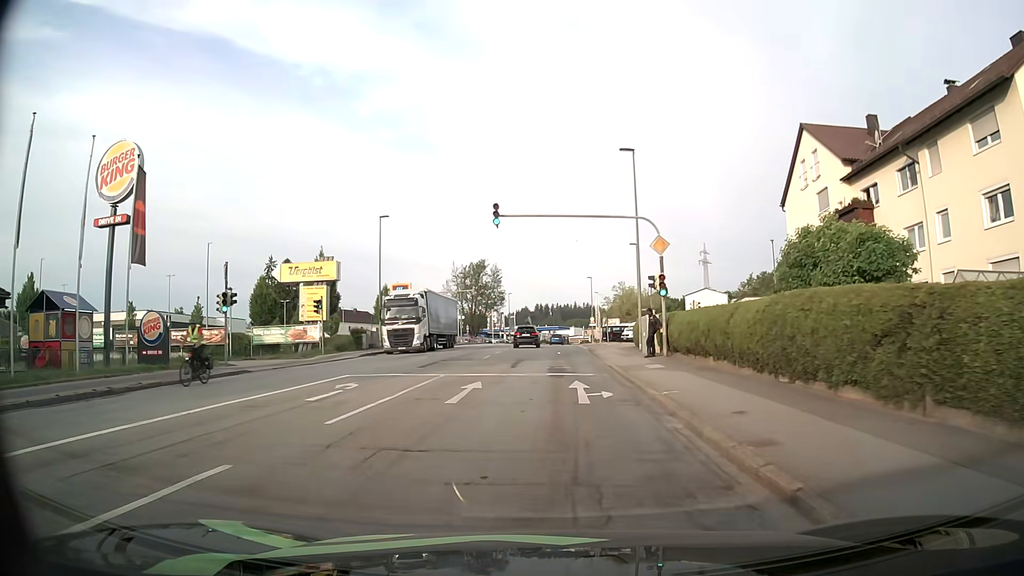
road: tertiary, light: Day
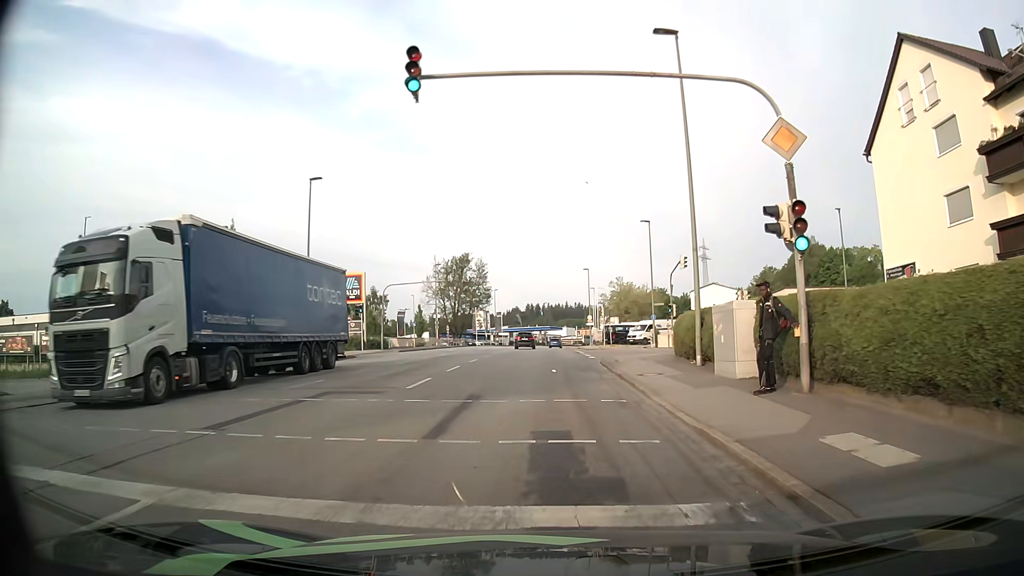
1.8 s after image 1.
(0.0, +14.4) m; 0°
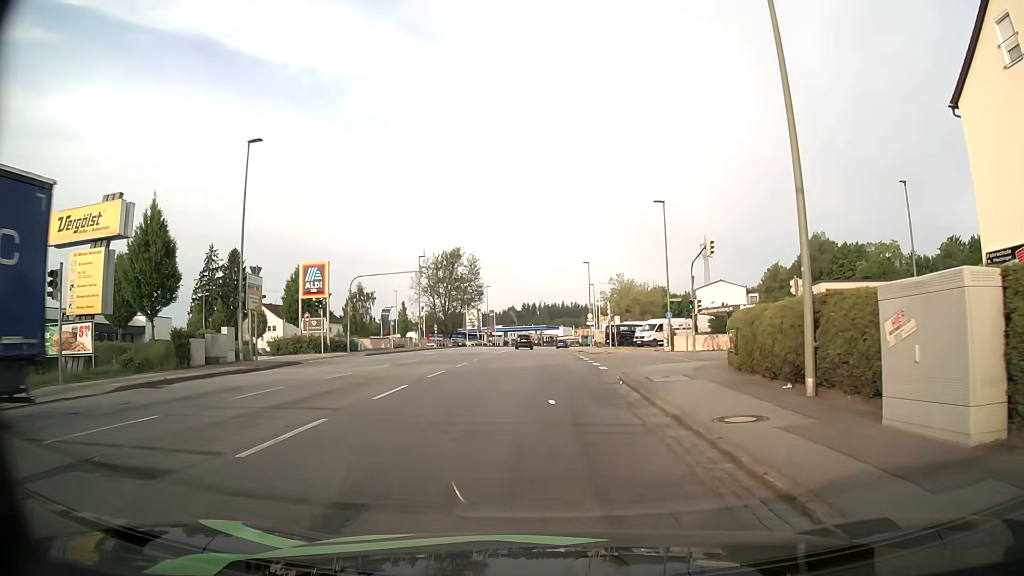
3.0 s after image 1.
(+0.1, +8.5) m; 0°
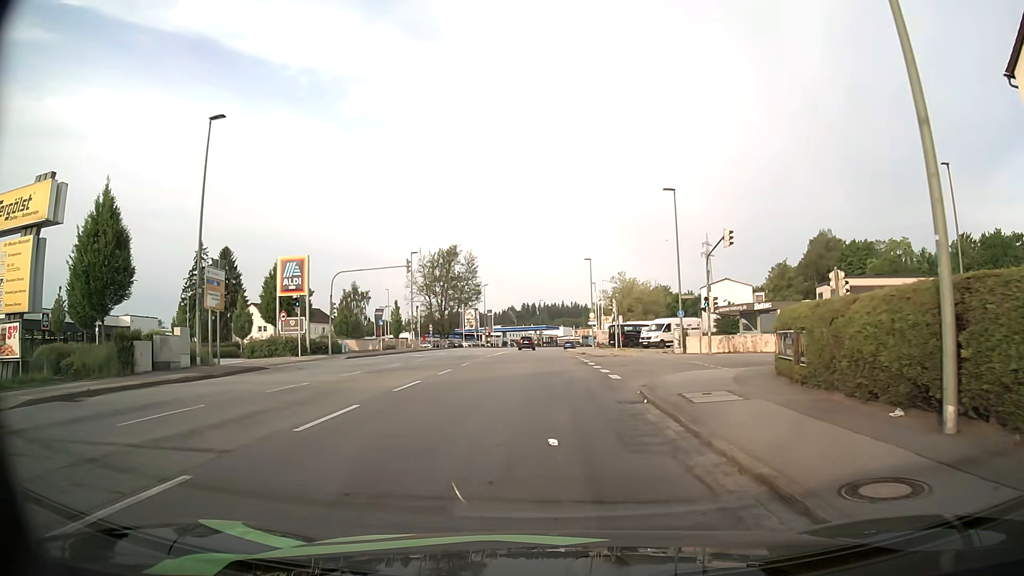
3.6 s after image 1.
(+0.1, +4.1) m; +1°
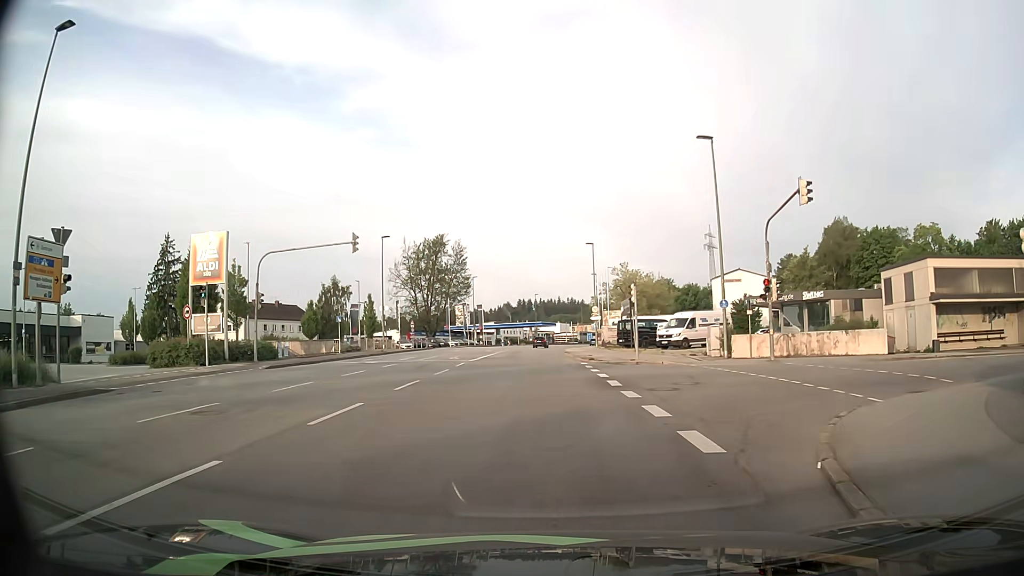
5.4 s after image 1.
(0.0, +10.9) m; 0°
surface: asphalt
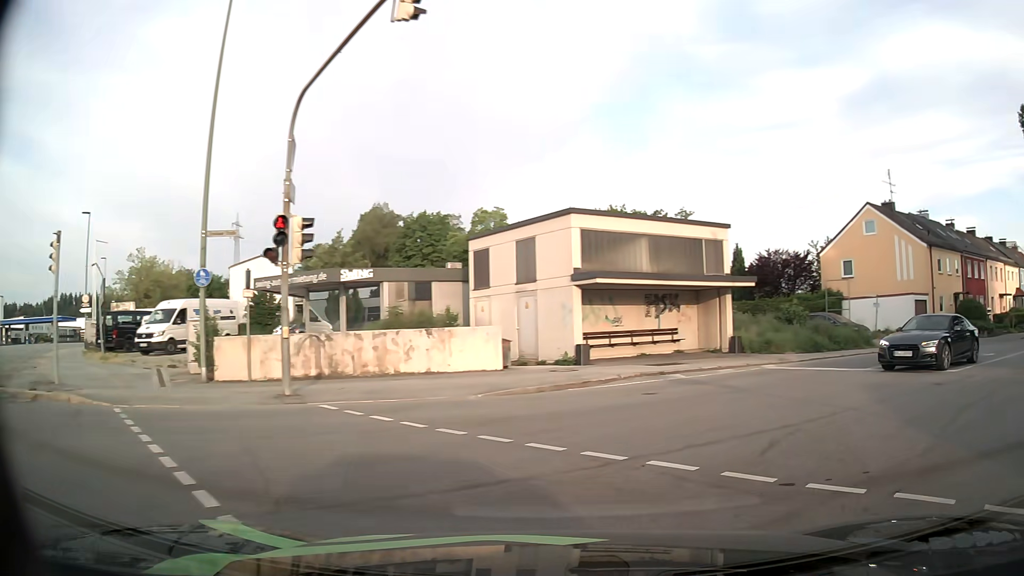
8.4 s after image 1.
(+3.5, +13.8) m; +40°
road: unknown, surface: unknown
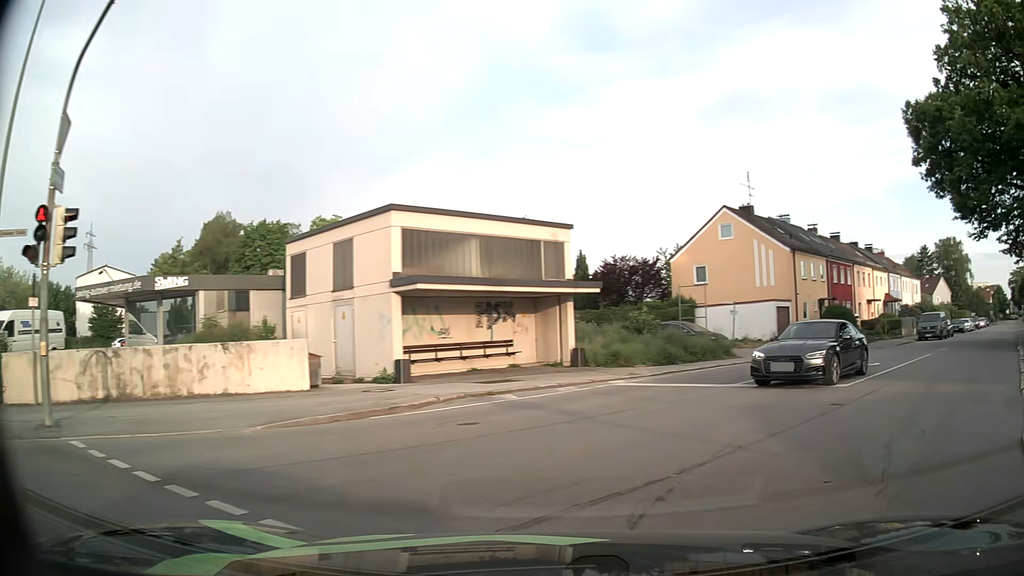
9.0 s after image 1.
(+0.3, +2.5) m; +12°
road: residential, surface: asphalt
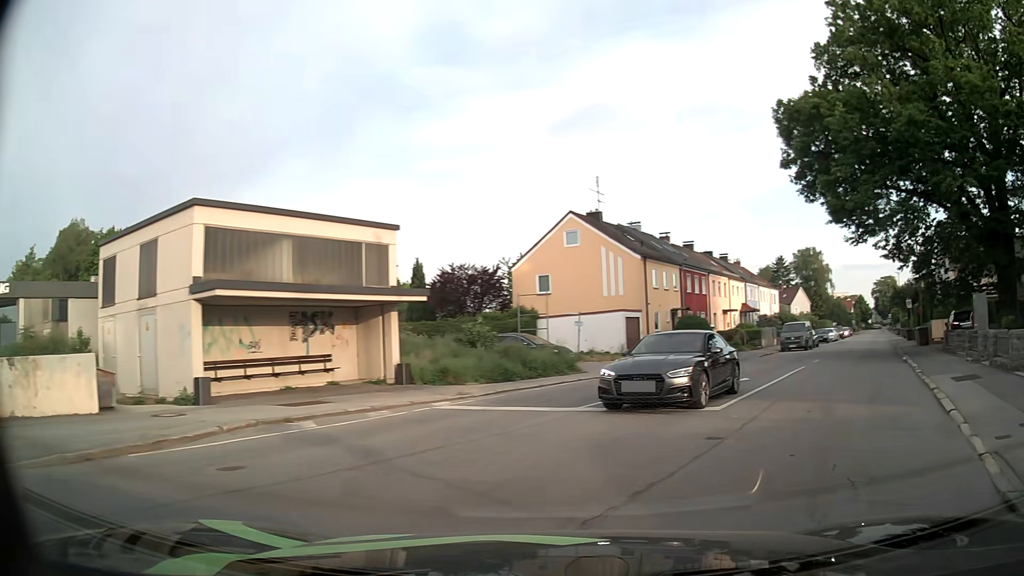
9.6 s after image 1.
(+0.4, +2.5) m; +14°
